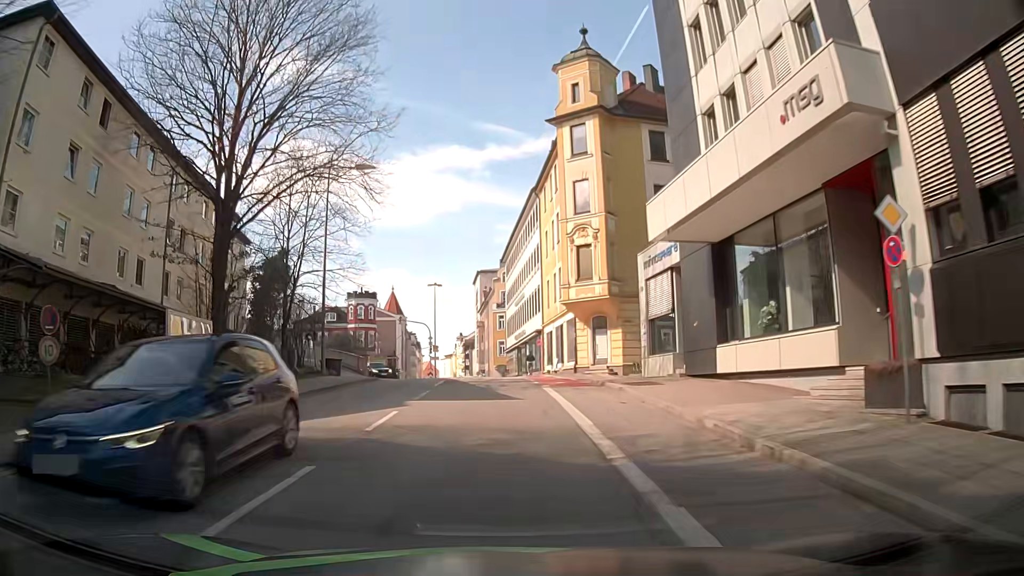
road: tertiary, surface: asphalt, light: Day
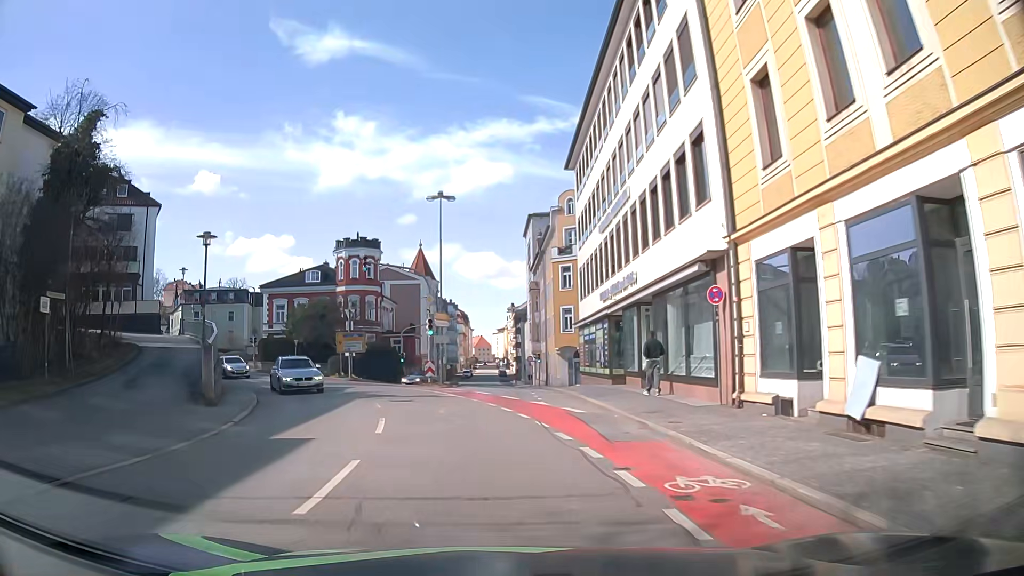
(-1.1, +34.9) m; -5°
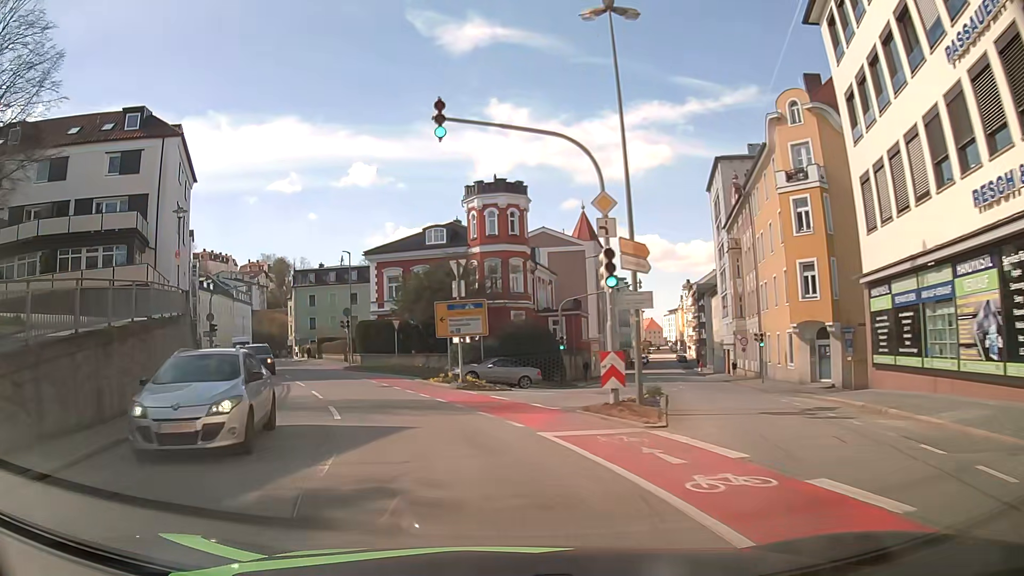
(-2.1, +20.0) m; -14°
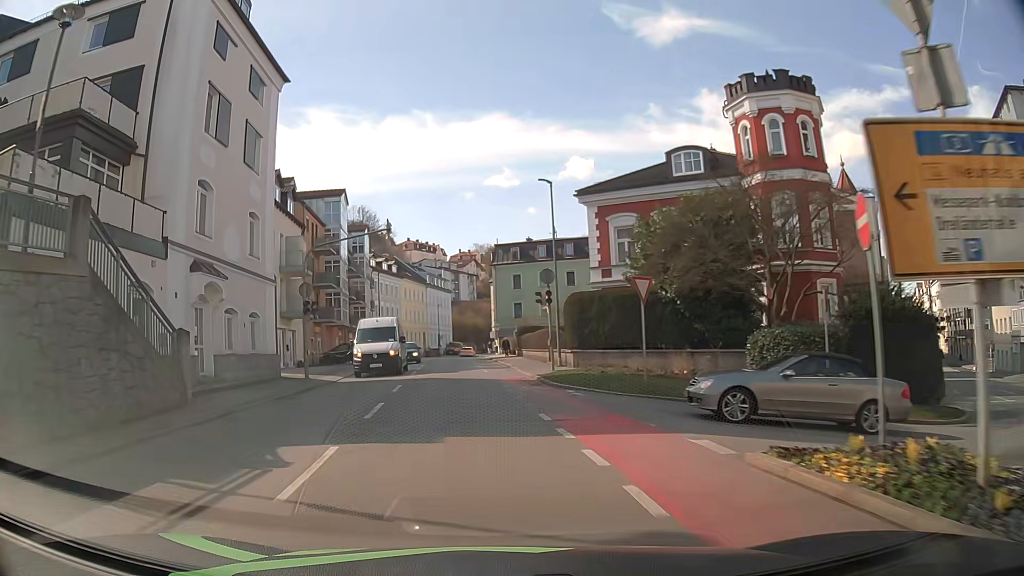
(-3.4, +19.9) m; -19°
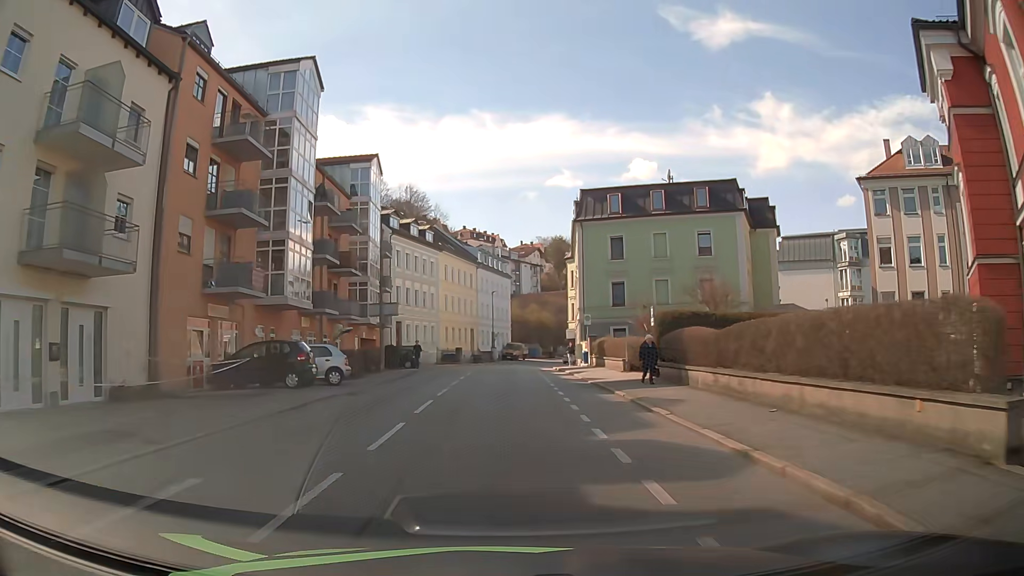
(-2.1, +29.3) m; -6°
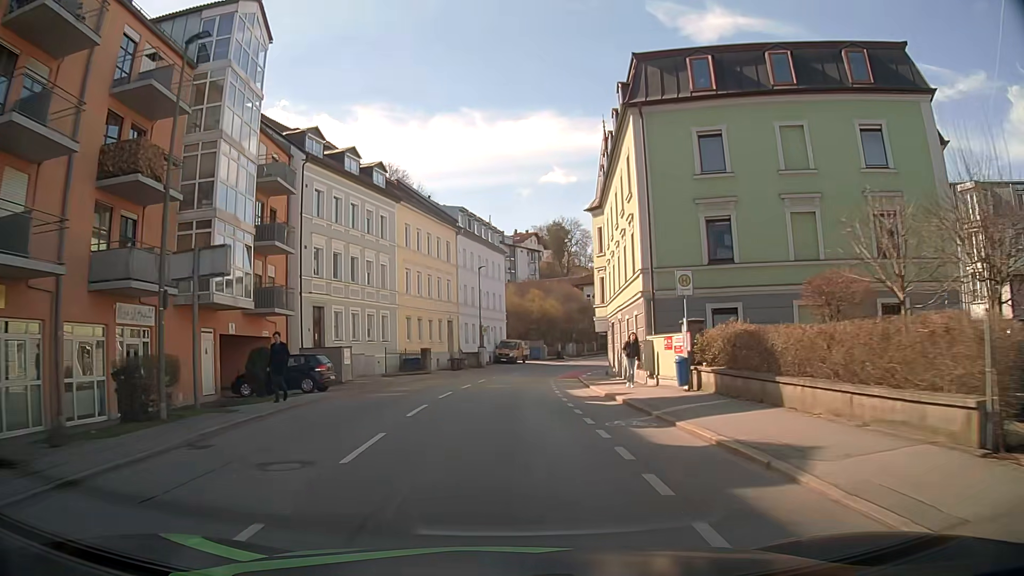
(+0.4, +23.8) m; +1°
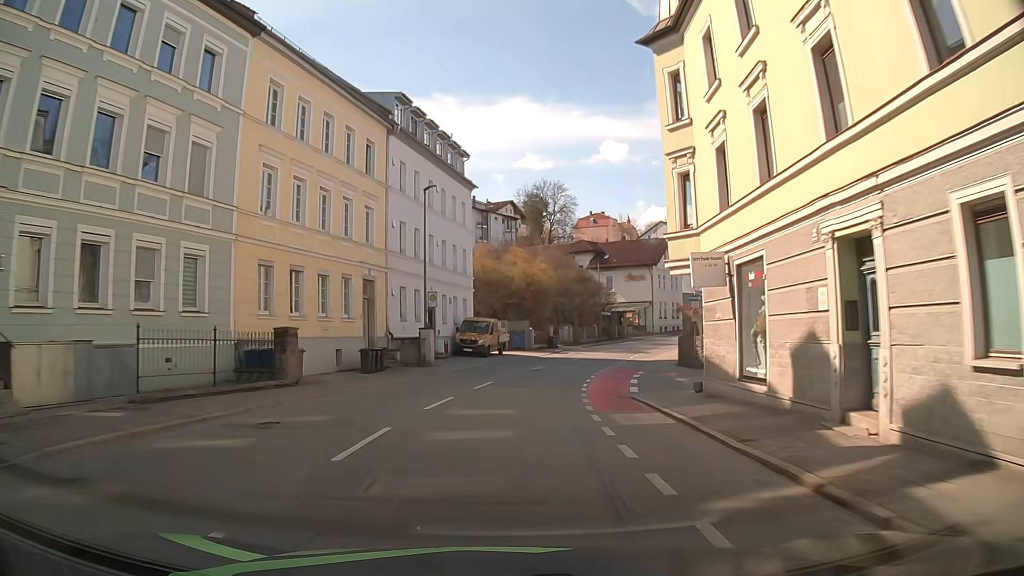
(+0.1, +24.2) m; +1°
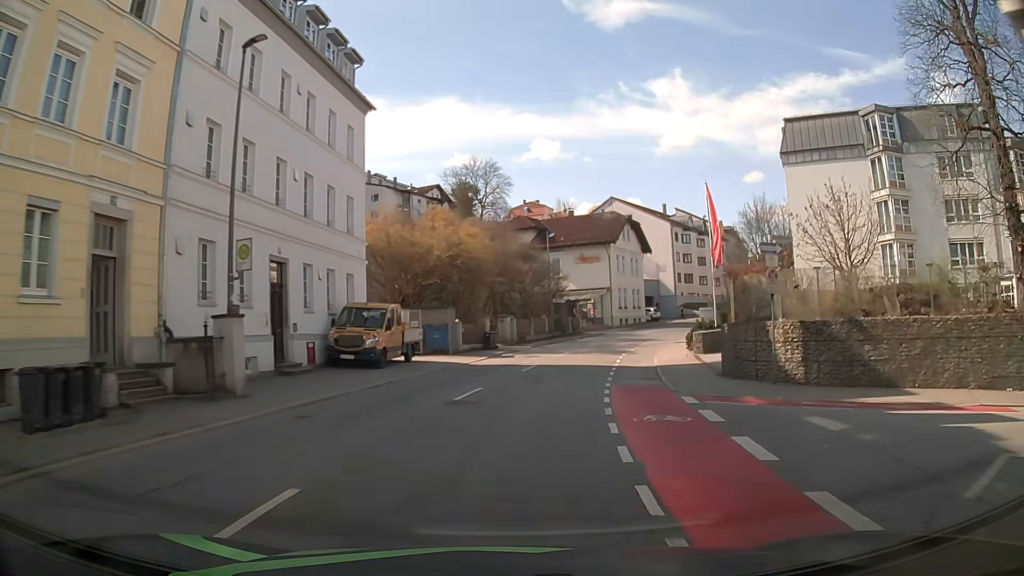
(+1.0, +16.4) m; +6°
(0, +10) (+2, +20) (+3, +30) (+6, +39) (+10, +49) (+14, +58) (+19, +66) (+25, +74) (+32, +82) (+39, +89) m
